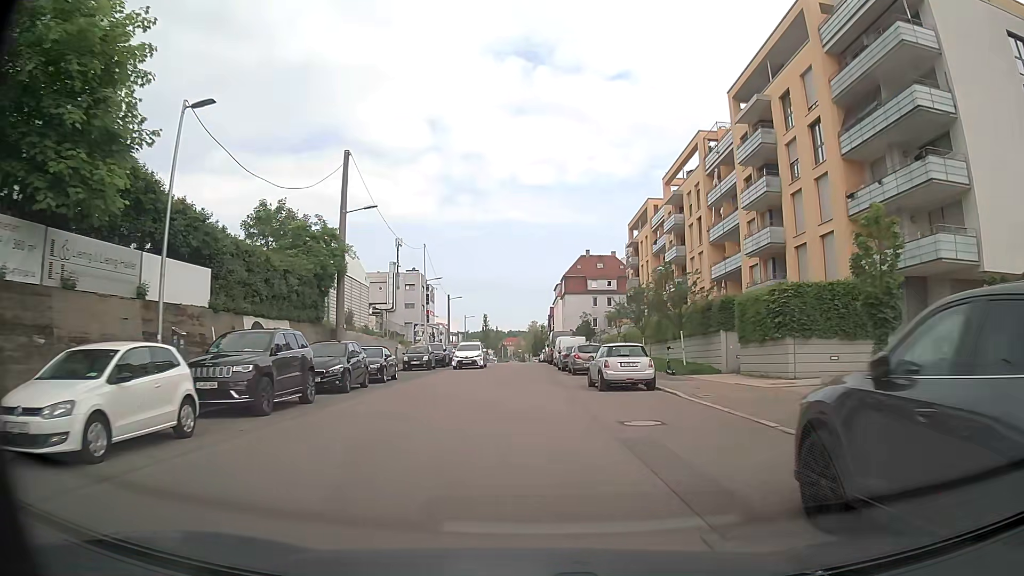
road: tertiary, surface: asphalt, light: Day
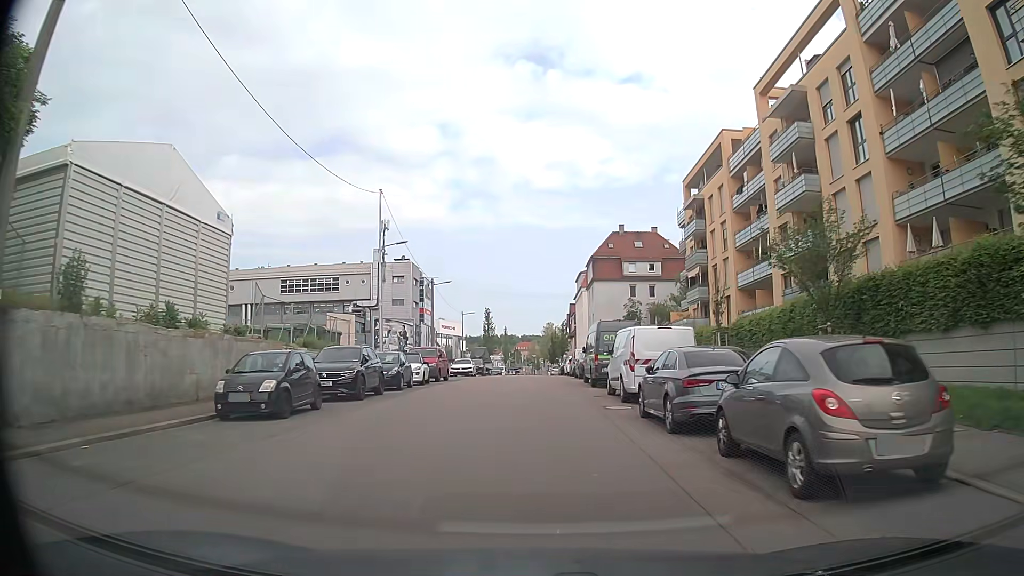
(-0.4, +25.4) m; -2°
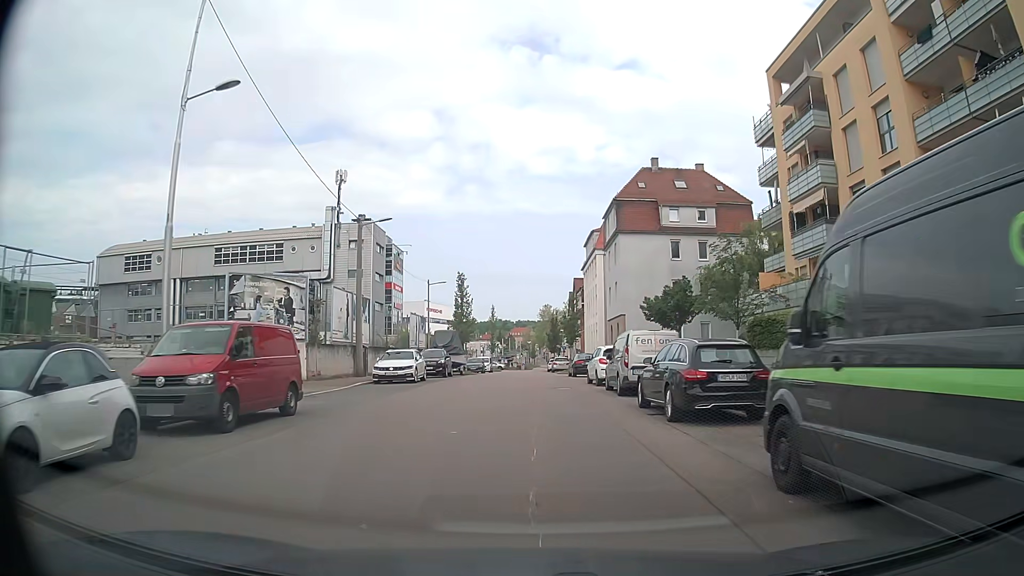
(+0.2, +24.9) m; 0°
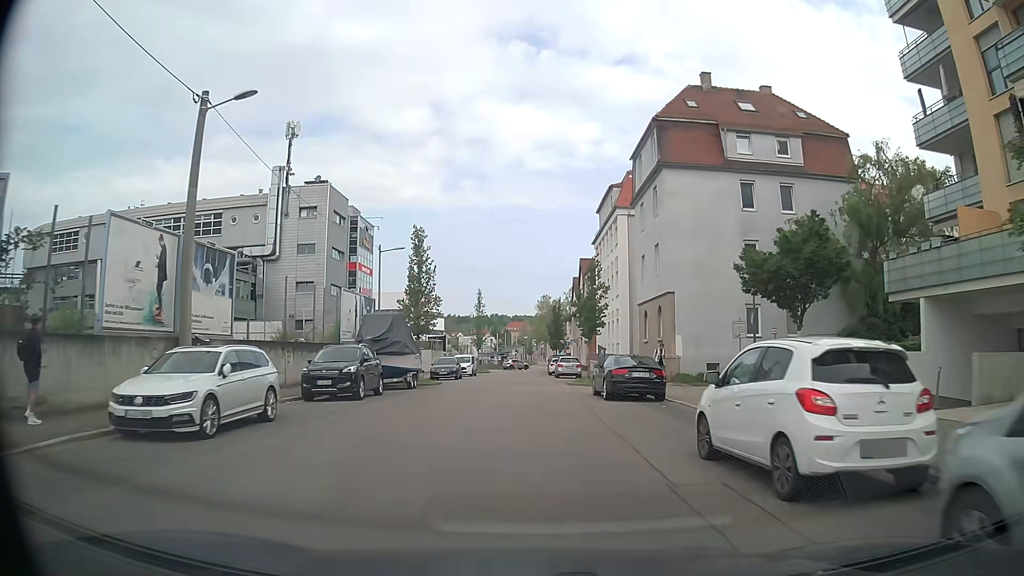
(+0.3, +18.6) m; +1°
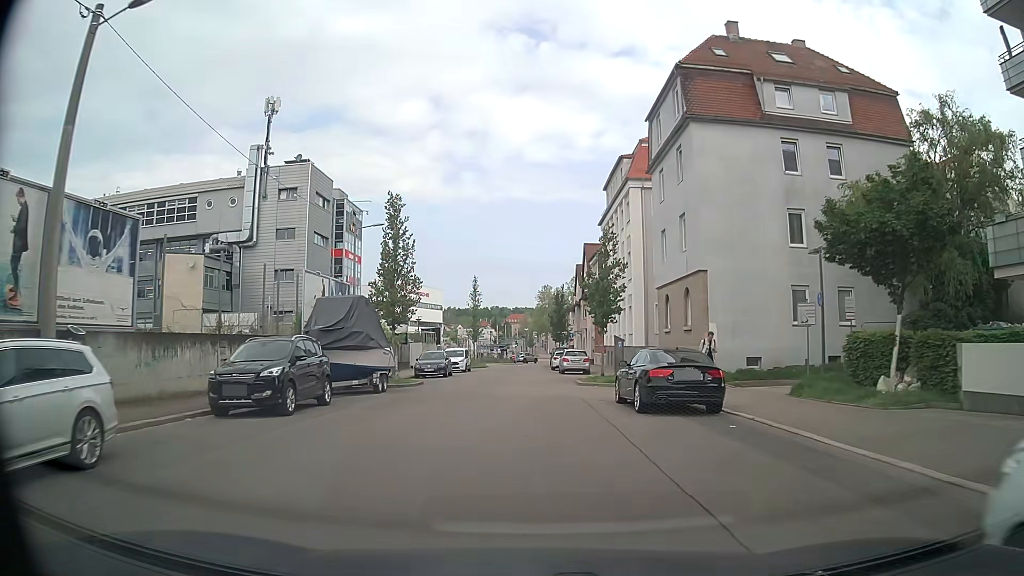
(0.0, +6.0) m; 0°
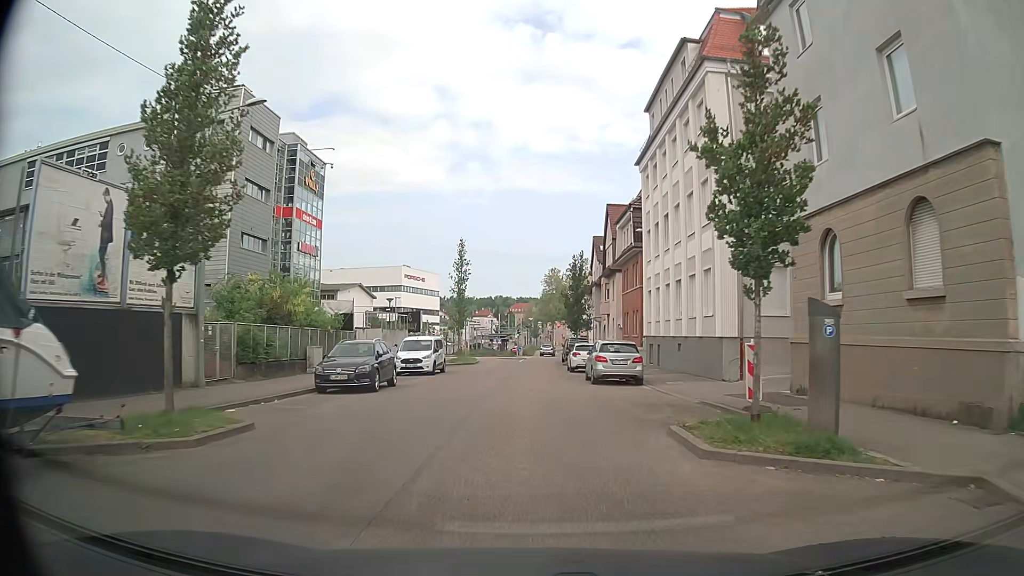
(-0.3, +18.0) m; 0°
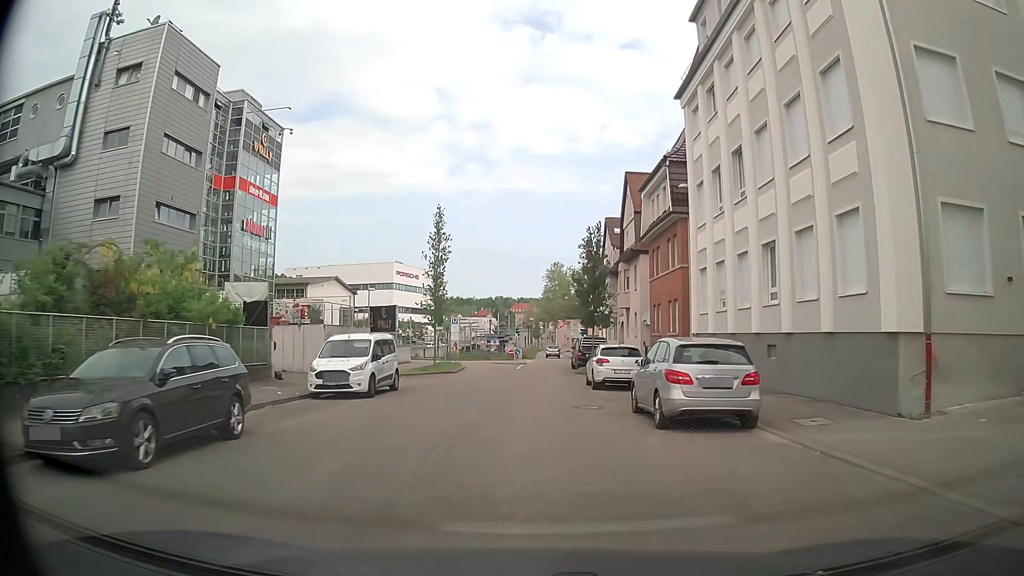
(-0.1, +12.1) m; 0°
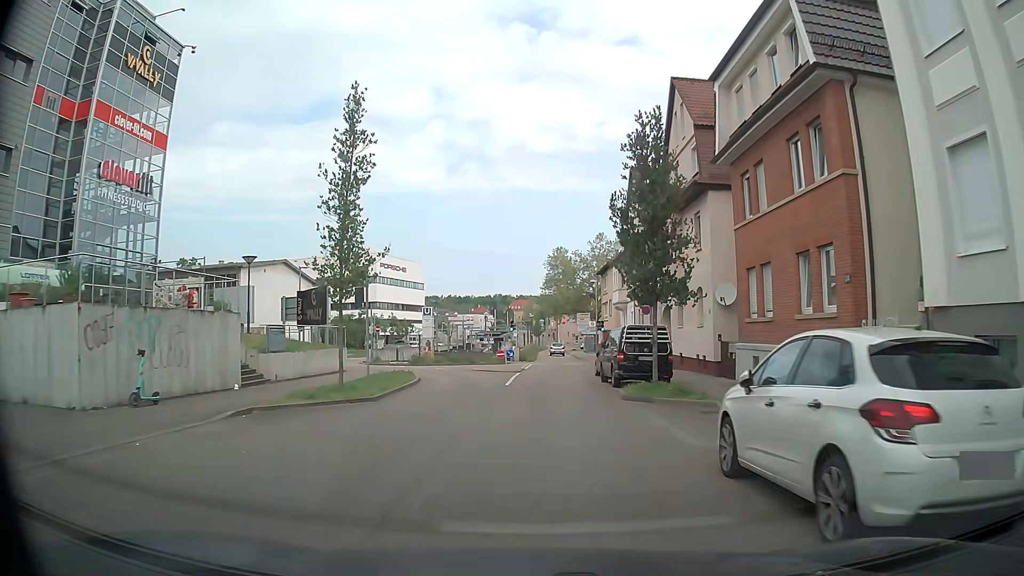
(-0.1, +17.6) m; 0°
(0, +10) (0, +20) (+1, +30) (+1, +40) (+2, +50) (+2, +60) (+3, +70) (+3, +80) (+3, +90) (+4, +100) m
